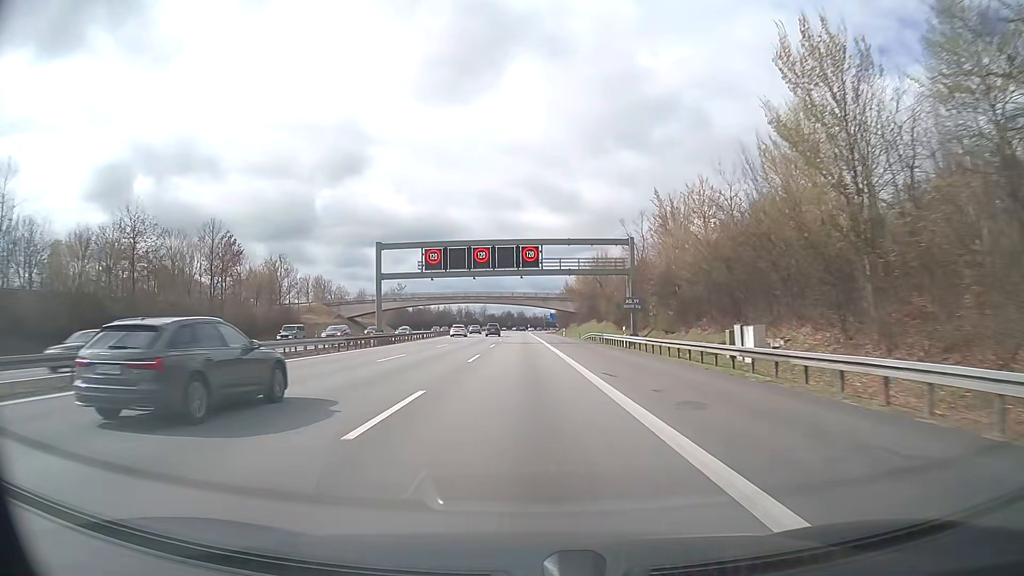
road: motorway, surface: asphalt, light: Day
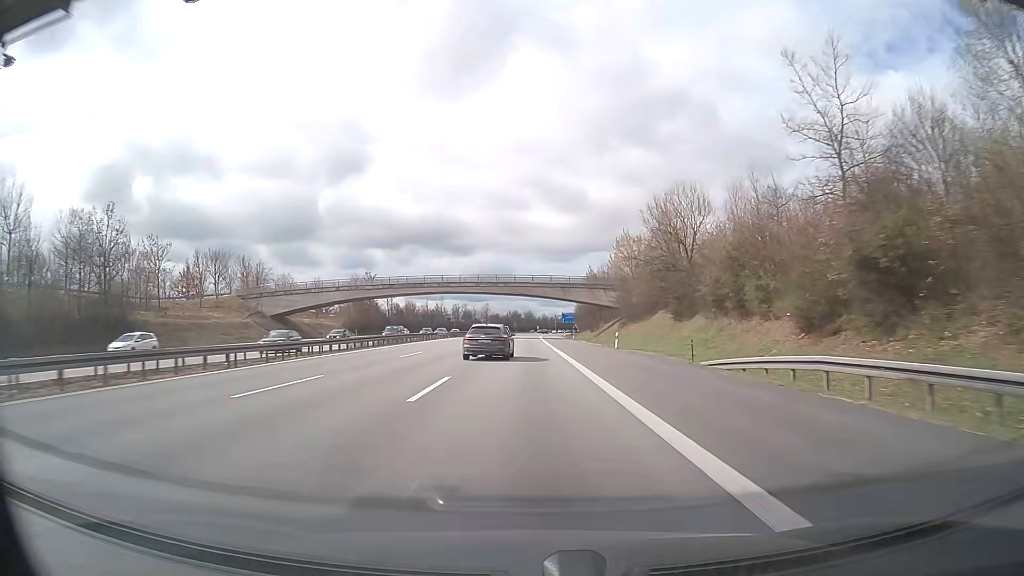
(-0.4, +49.8) m; -1°
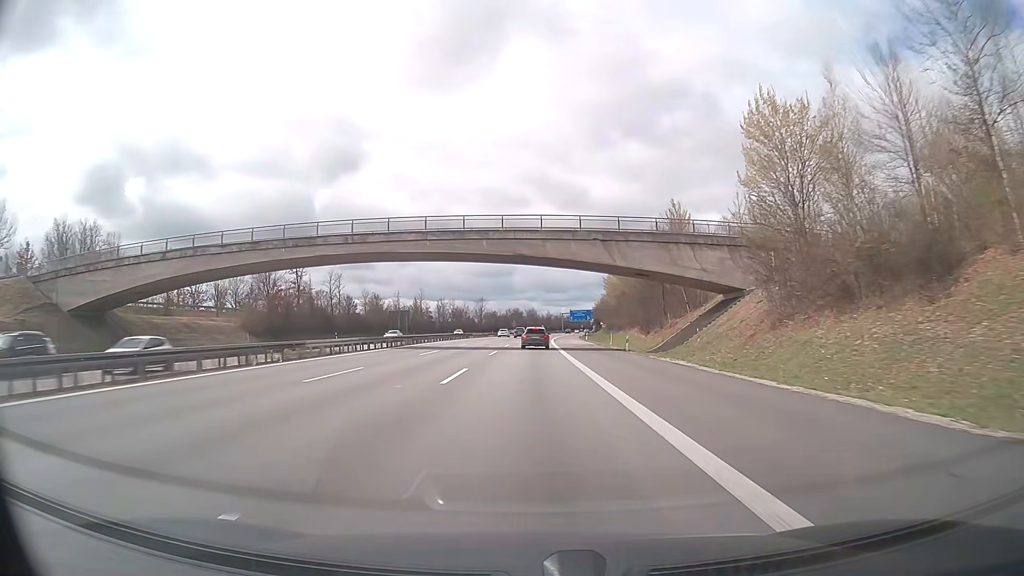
(-0.2, +49.8) m; 0°
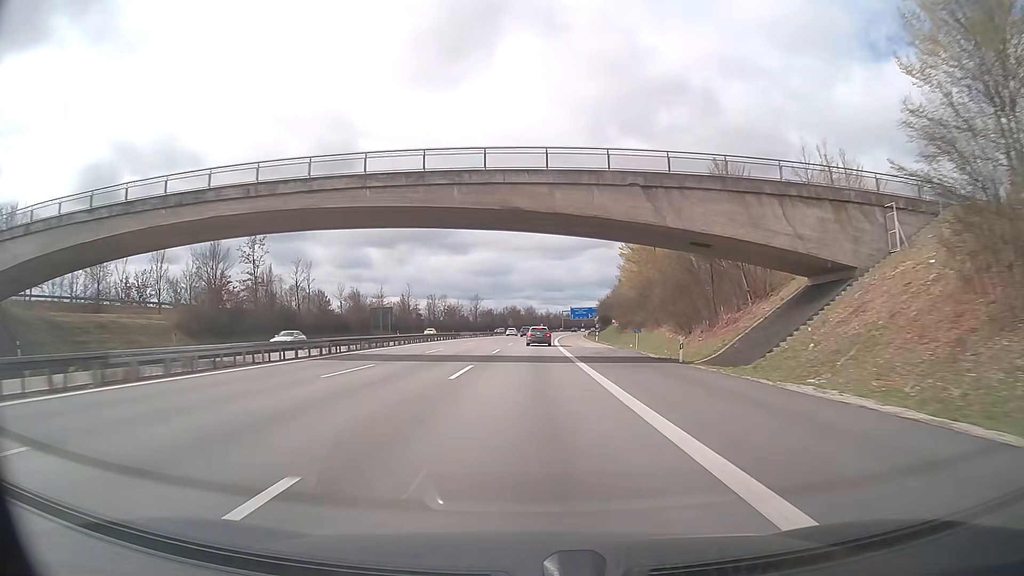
(0.0, +16.6) m; 0°
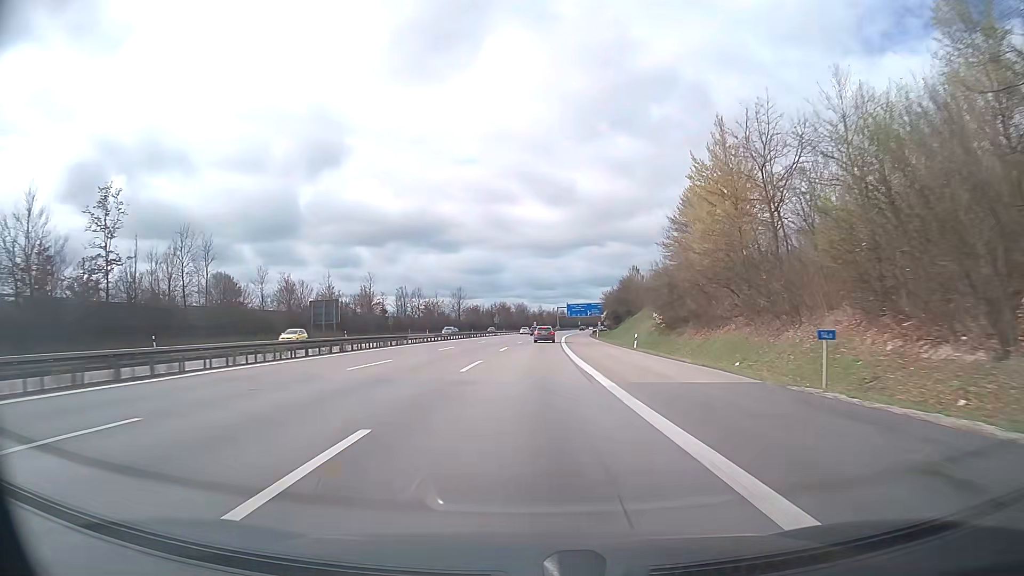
(+0.1, +33.2) m; 0°
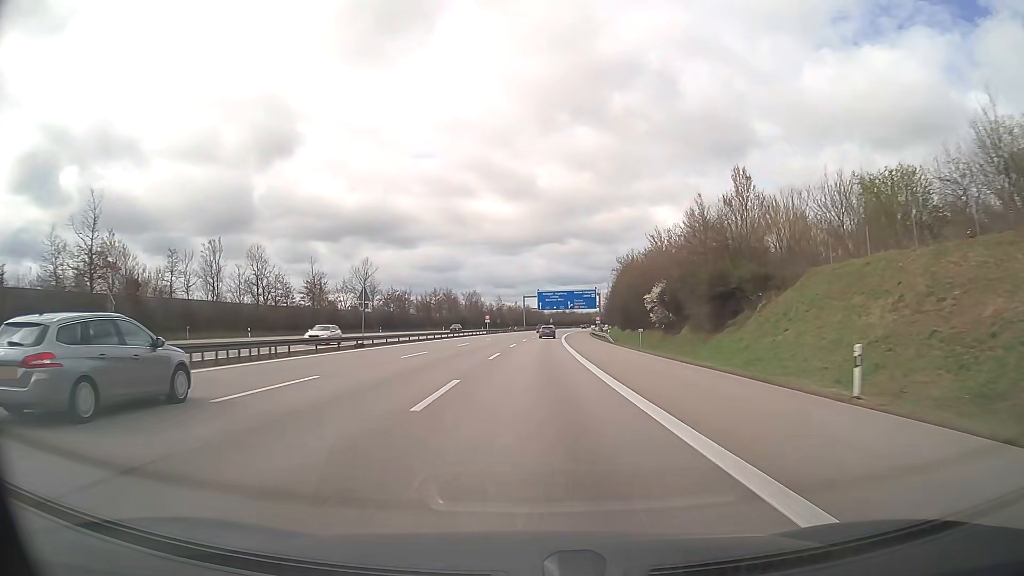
(+2.3, +83.3) m; +3°
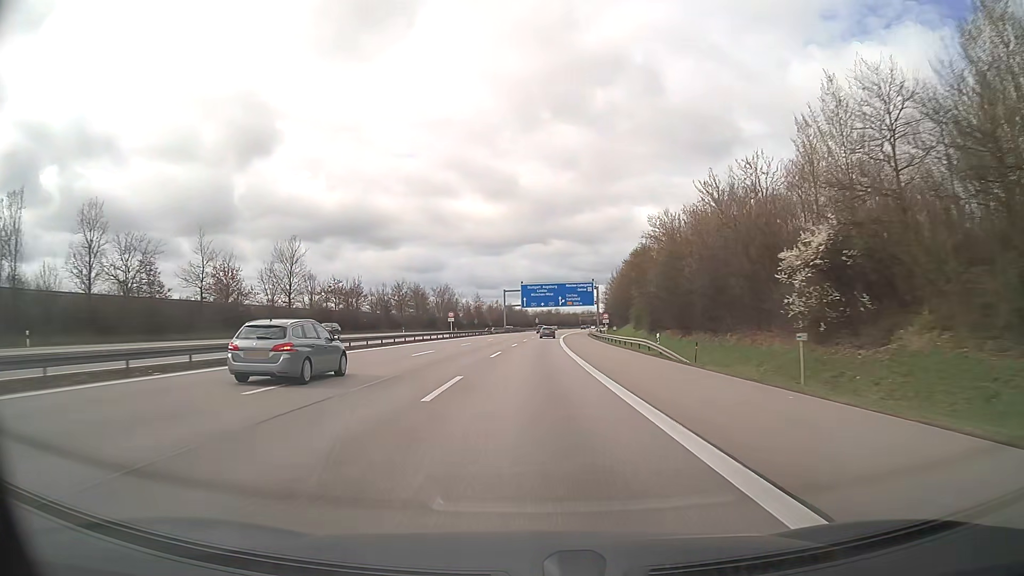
(+0.4, +33.3) m; +1°
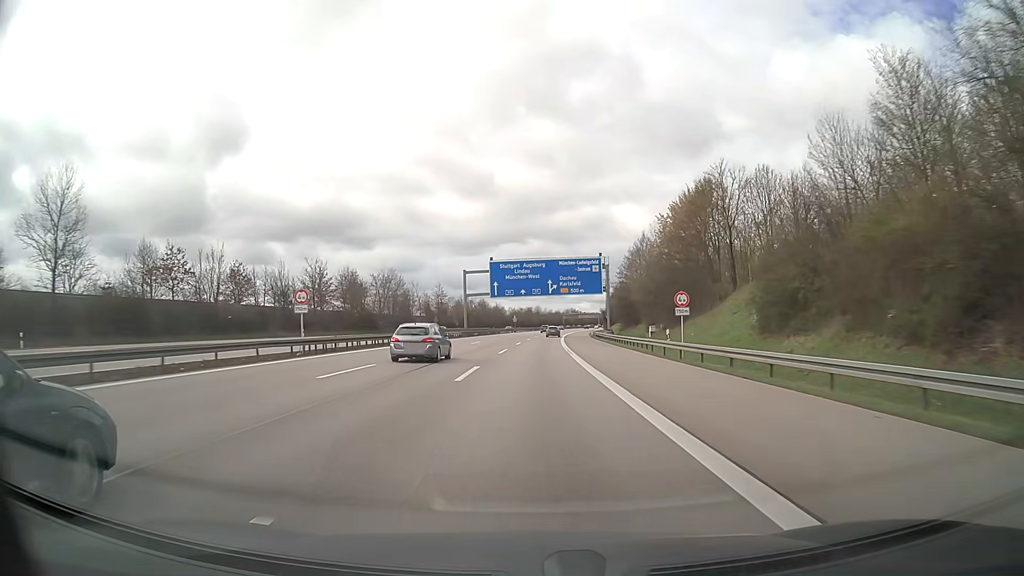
(+0.8, +49.9) m; +2°
(0, +10) (0, +20) (0, +30) (+1, +40) (+1, +50) (+1, +60) (+2, +70) (+2, +80) (+3, +90) (+3, +100) m
